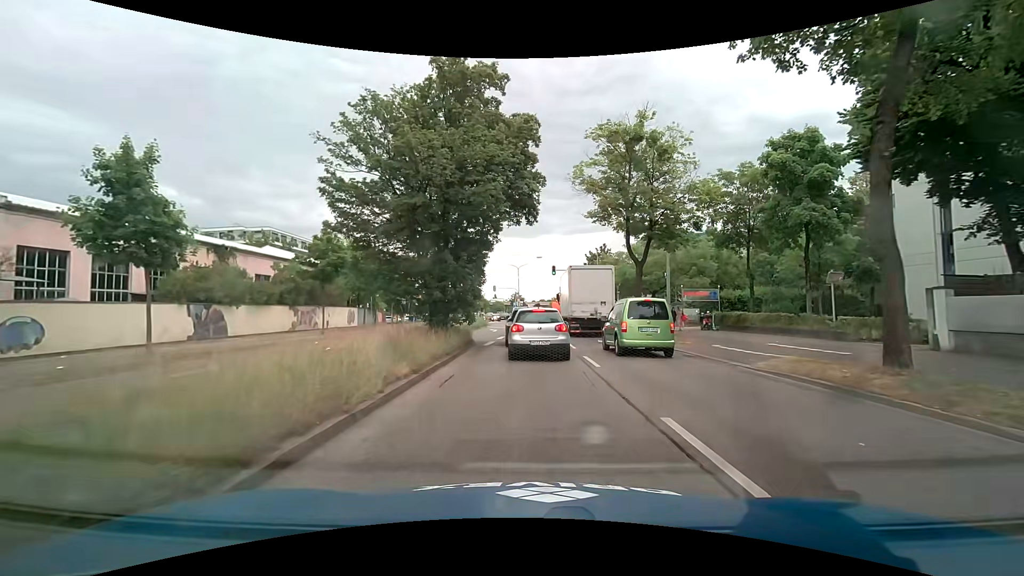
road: primary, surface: asphalt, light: Day
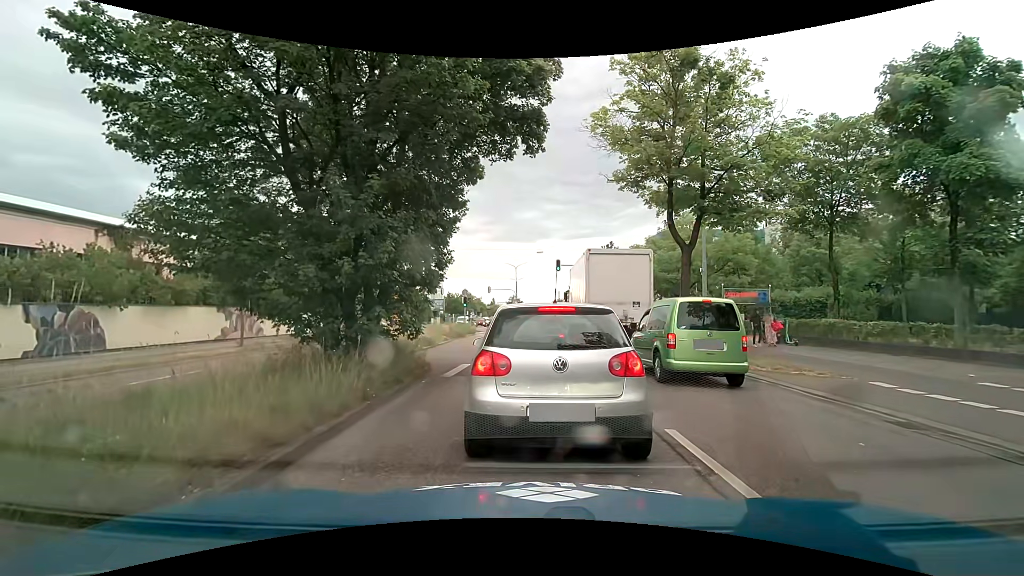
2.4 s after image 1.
(-0.1, +8.6) m; 0°
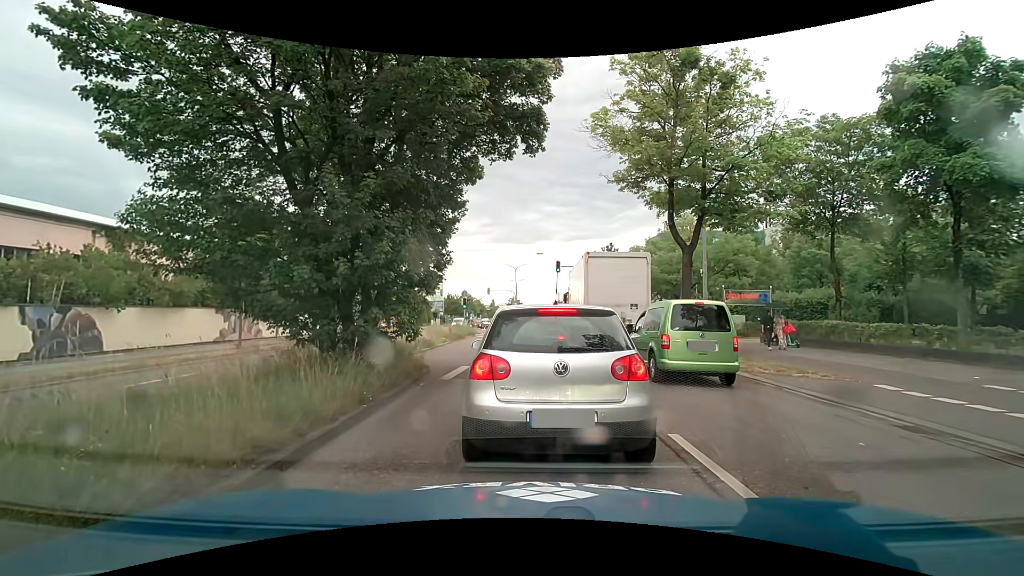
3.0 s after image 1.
(0.0, +0.2) m; 0°
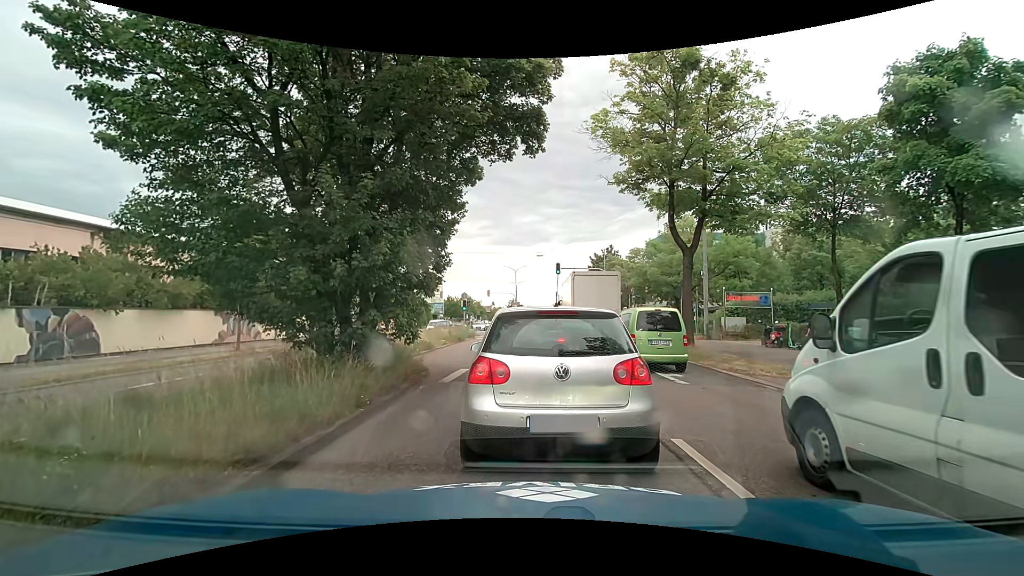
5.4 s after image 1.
(0.0, +0.1) m; 0°
(0, +10) (0, +20) (0, +30) (0, +40) (+1, +50) (+1, +60) (+1, +70) (+1, +80) (+2, +90) (+2, +100) m
